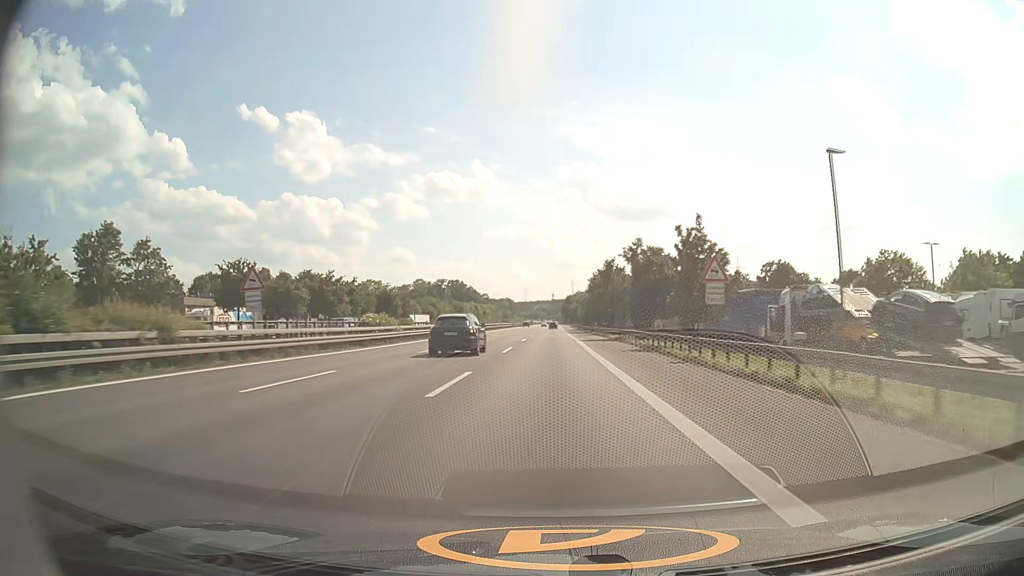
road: motorway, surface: asphalt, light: Day
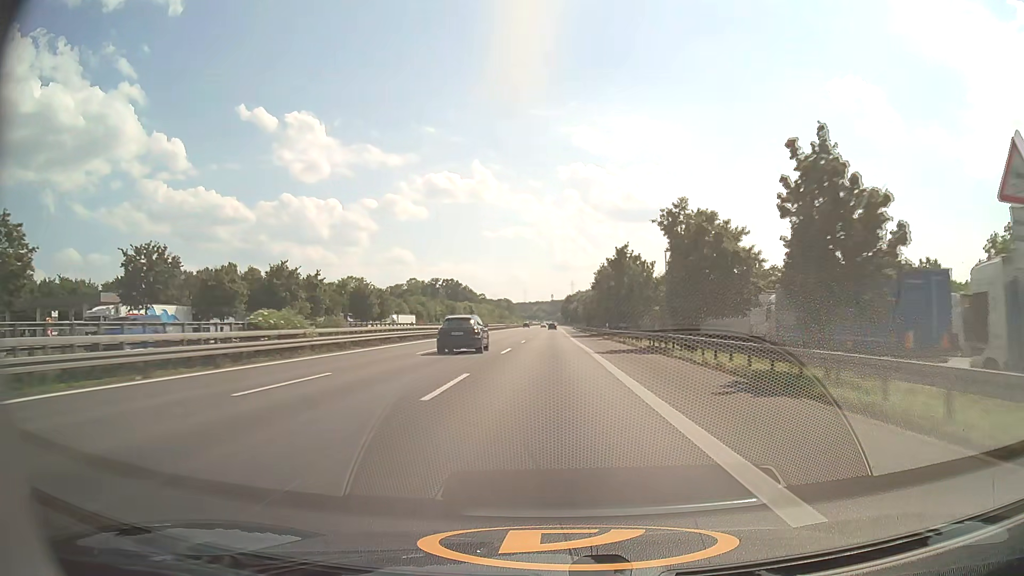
(0.0, +18.3) m; 0°
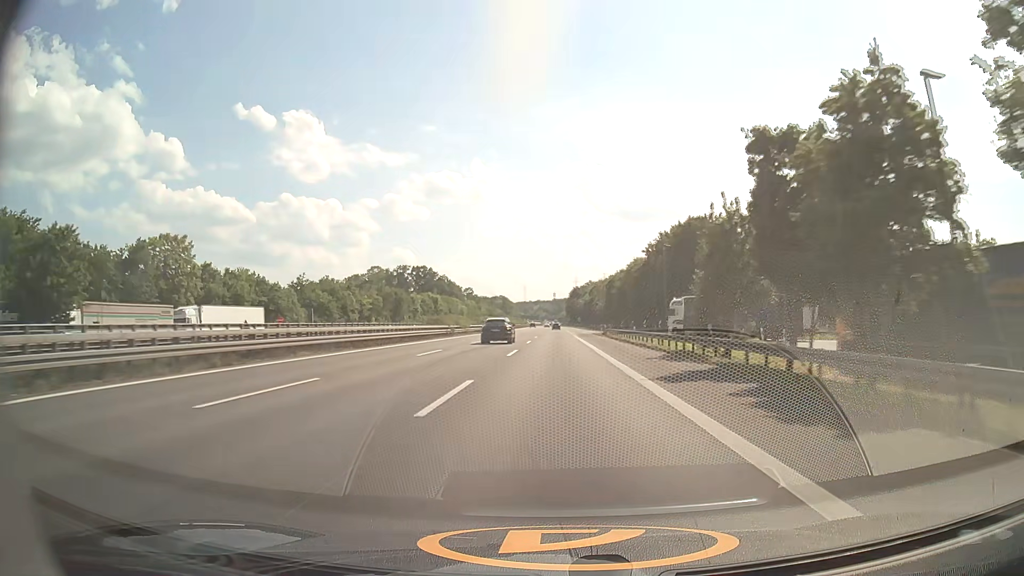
(-0.2, +91.8) m; 0°
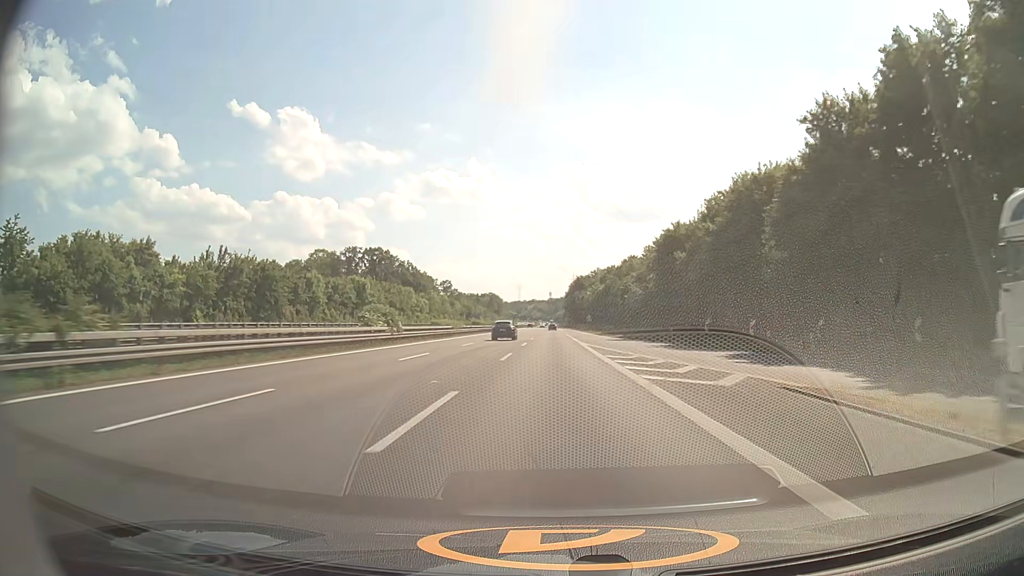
(+0.3, +74.0) m; 0°
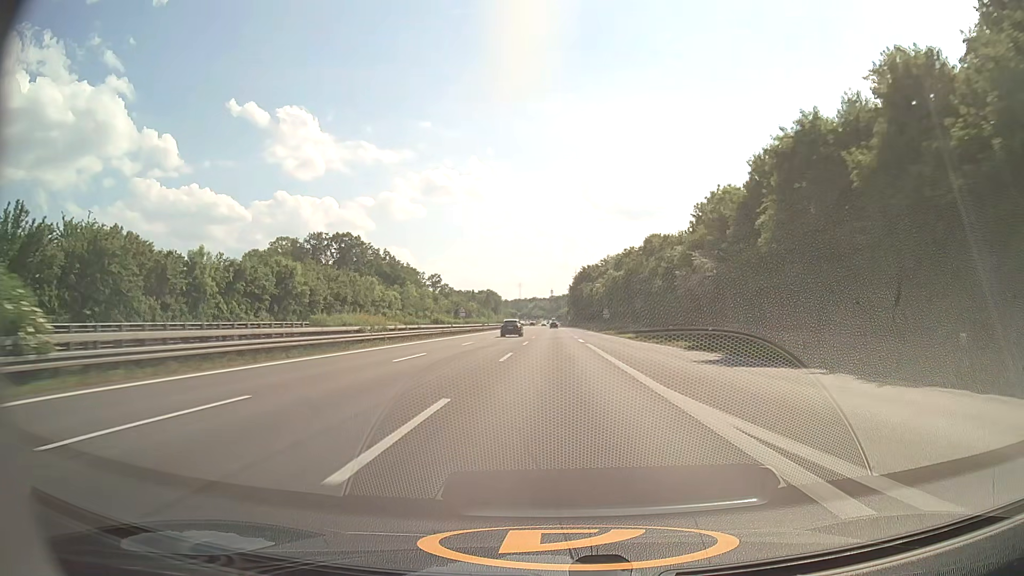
(-0.1, +37.2) m; 0°
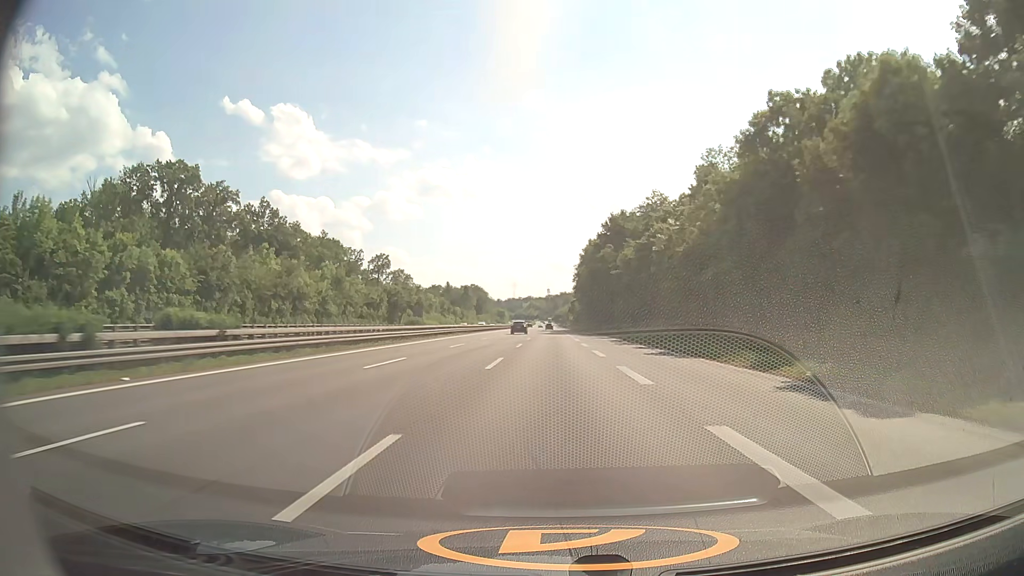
(+0.1, +93.3) m; 0°
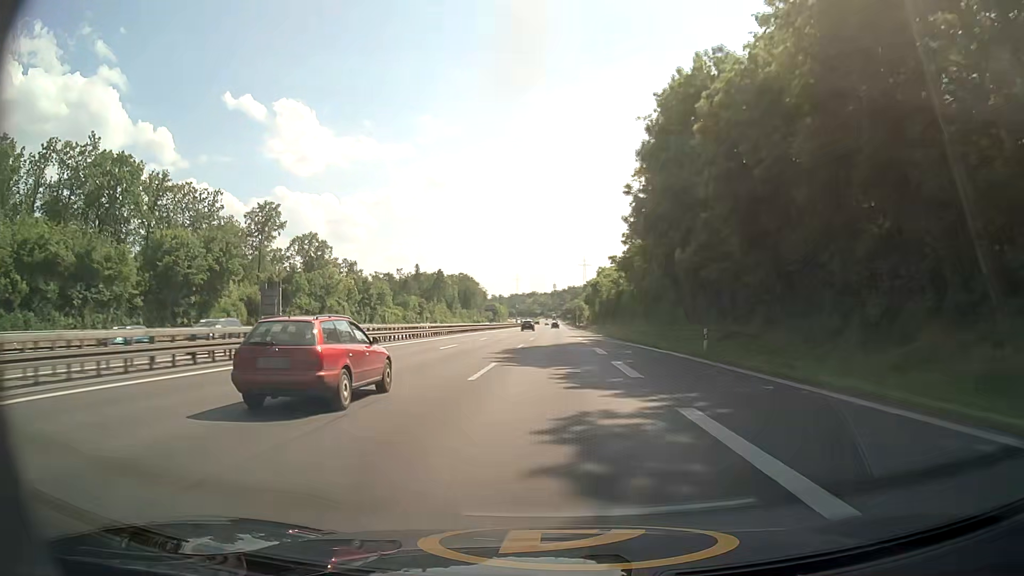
(-0.3, +93.8) m; -1°
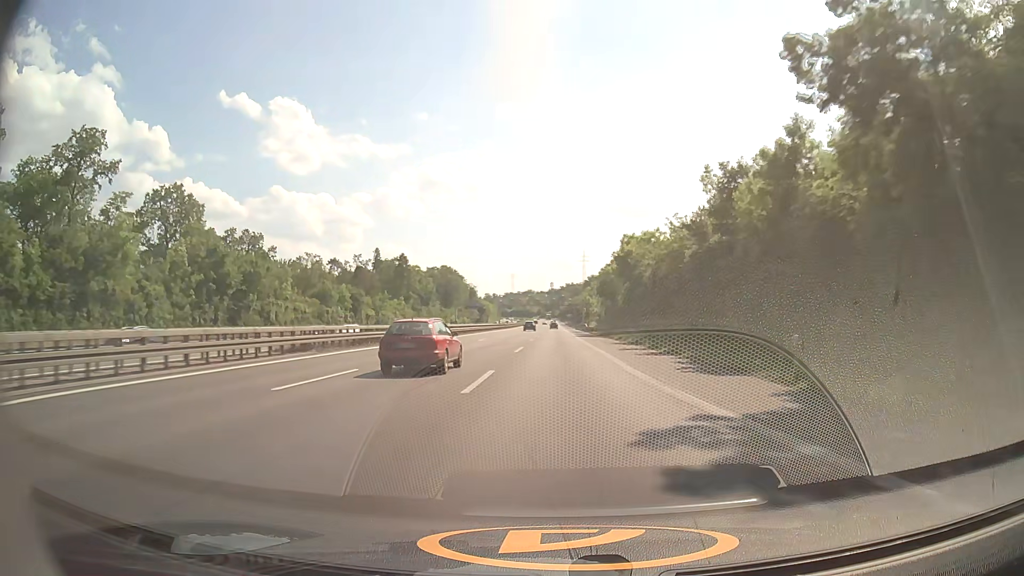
(+0.2, +56.6) m; 0°
(0, +10) (0, +20) (0, +30) (0, +40) (0, +50) (0, +60) (0, +70) (+1, +80) (+1, +90) (+1, +100) m
